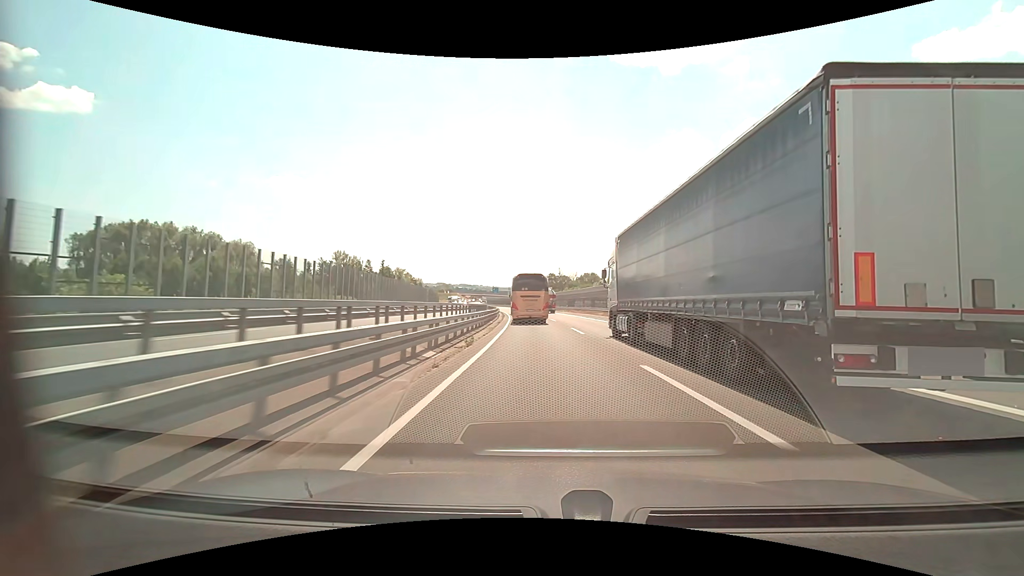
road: motorway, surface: asphalt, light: Day
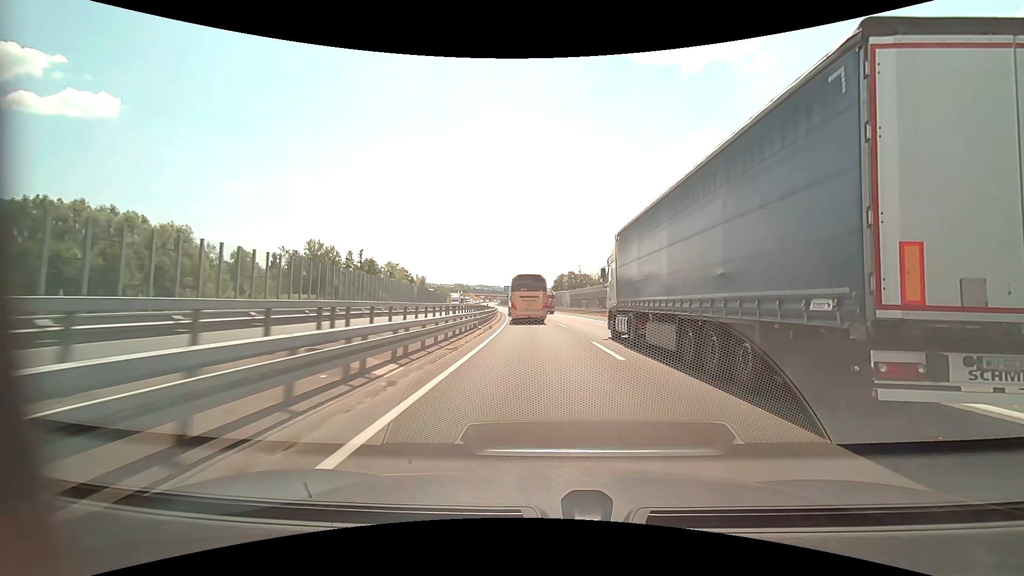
(-0.5, +29.1) m; -2°
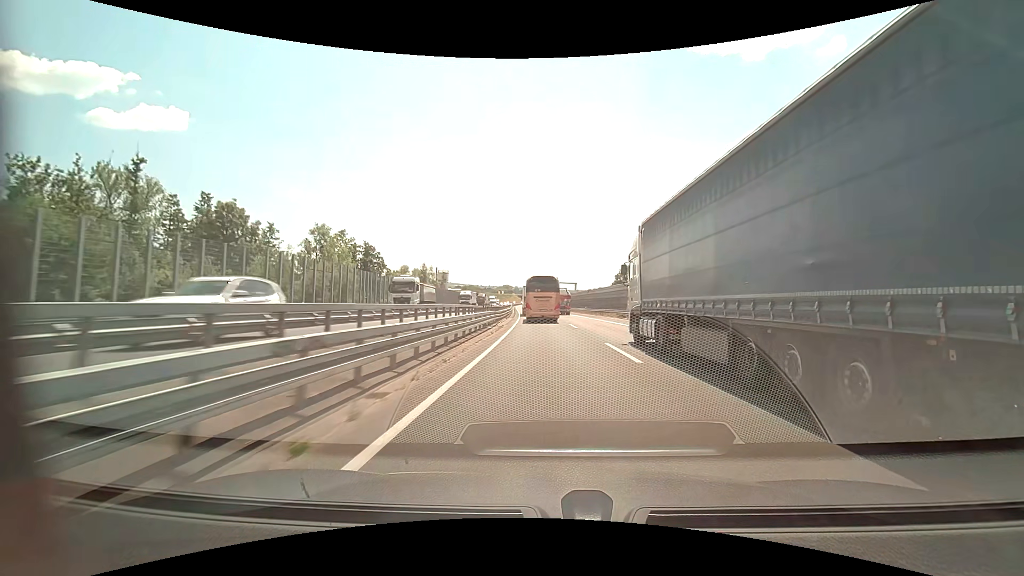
(-3.9, +72.7) m; -6°
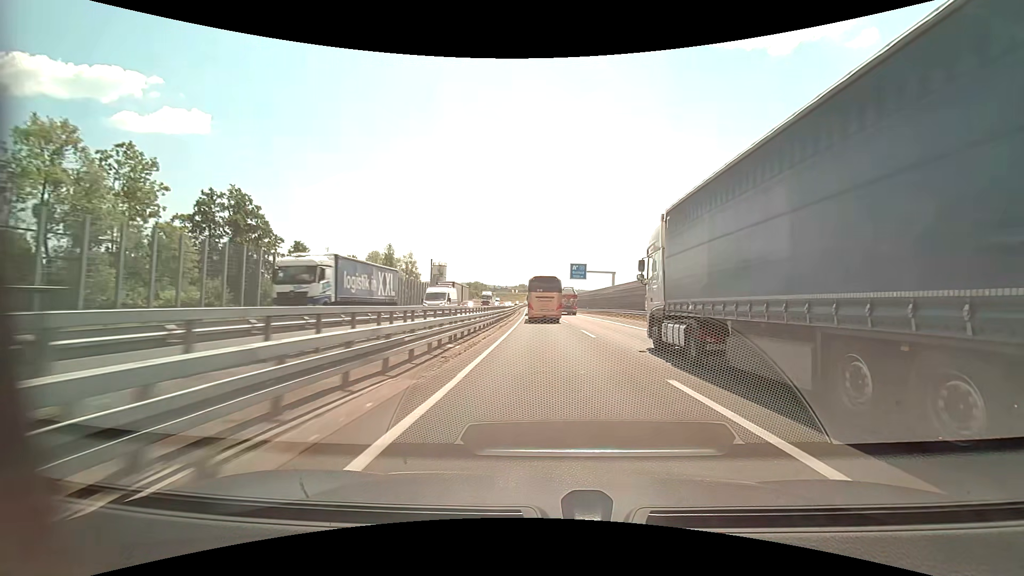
(-0.8, +44.9) m; -2°
(0, +10) (0, +20) (0, +30) (-1, +40) (-1, +50) (-1, +60) (-2, +70) (-2, +80) (-2, +90) (-2, +100) m
